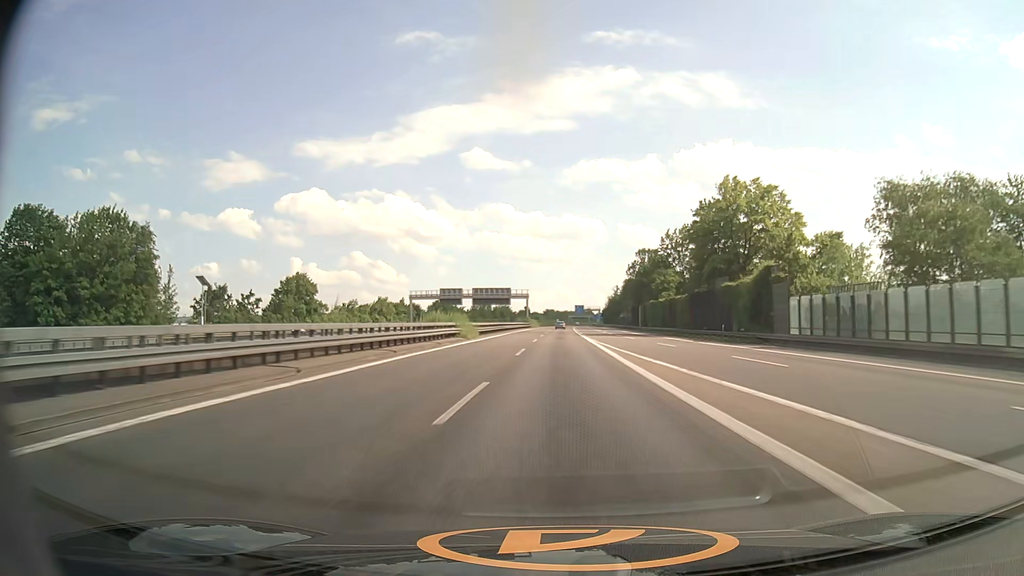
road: motorway_link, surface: asphalt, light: Day
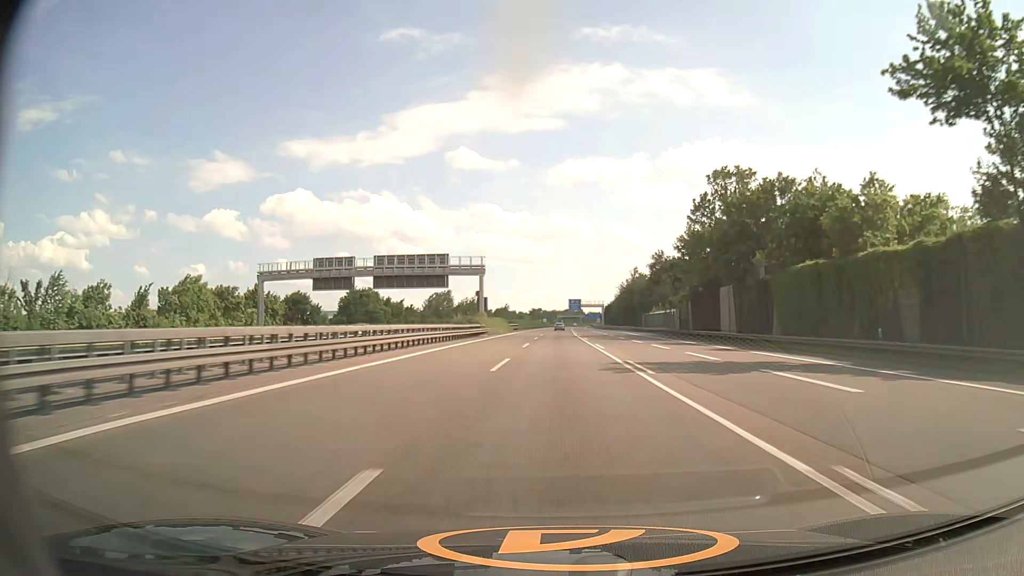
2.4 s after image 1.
(+1.0, +80.4) m; +1°
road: motorway
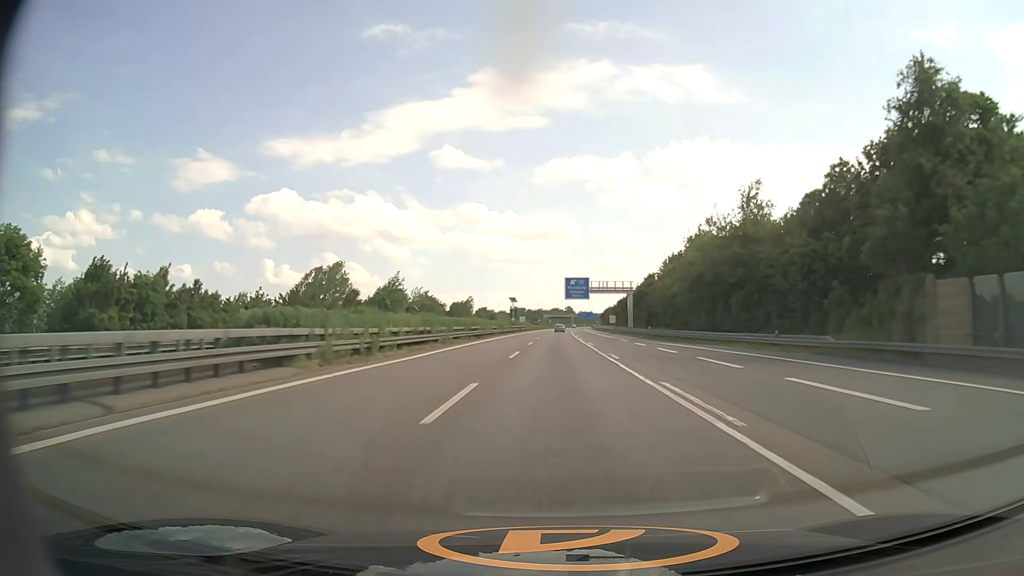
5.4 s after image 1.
(+0.7, +99.3) m; +1°
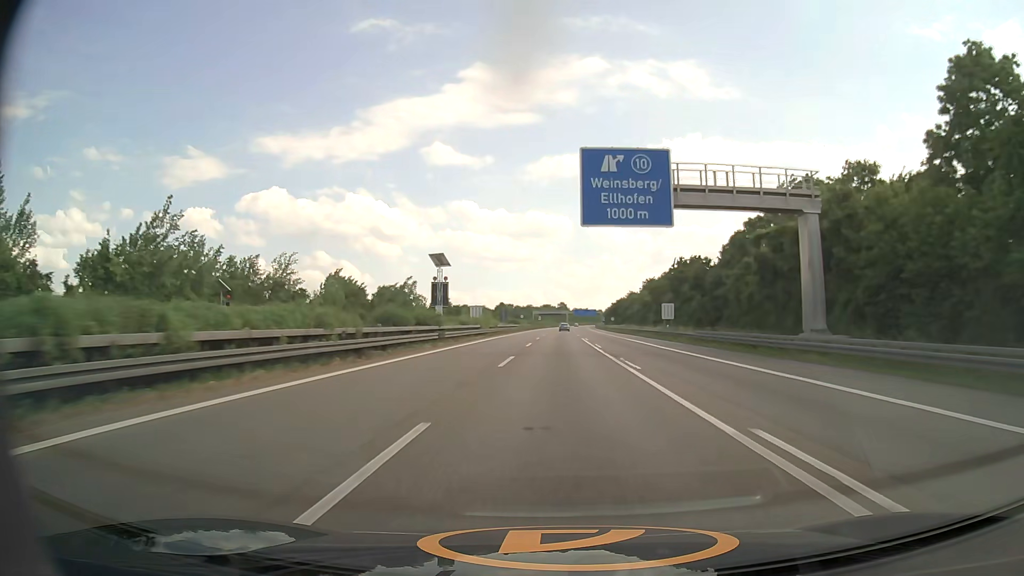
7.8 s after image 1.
(+0.6, +78.6) m; +1°
(0, +10) (0, +20) (0, +30) (0, +40) (0, +50) (0, +60) (+1, +70) (+1, +80) (+1, +90) (+1, +100) m
